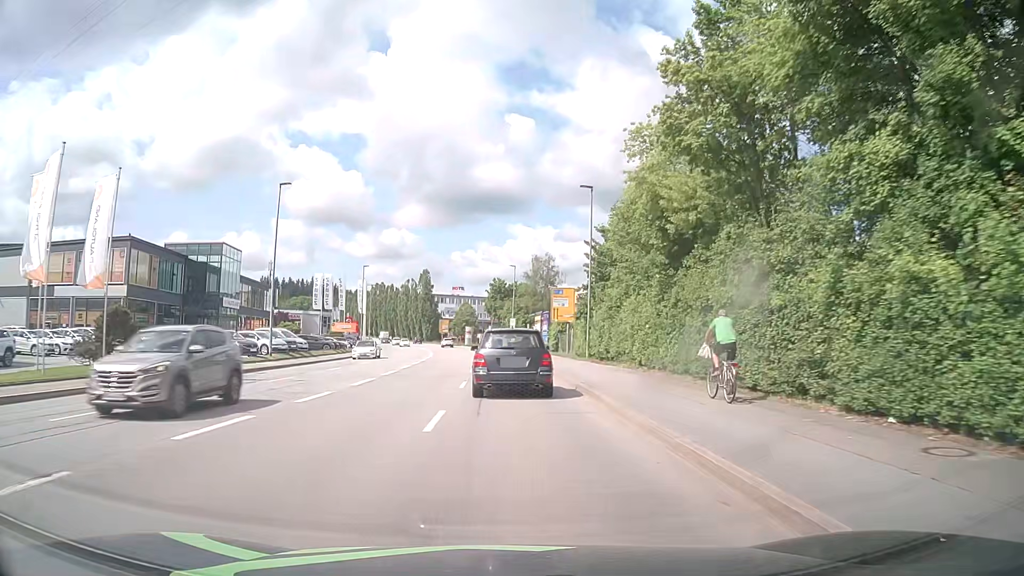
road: tertiary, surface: asphalt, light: Day
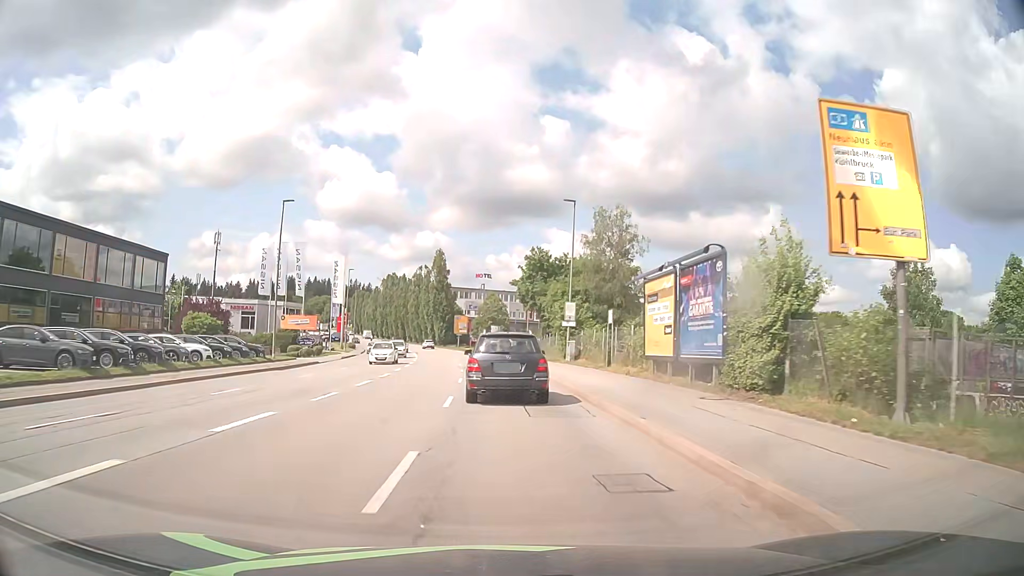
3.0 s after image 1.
(-0.8, +41.0) m; -3°
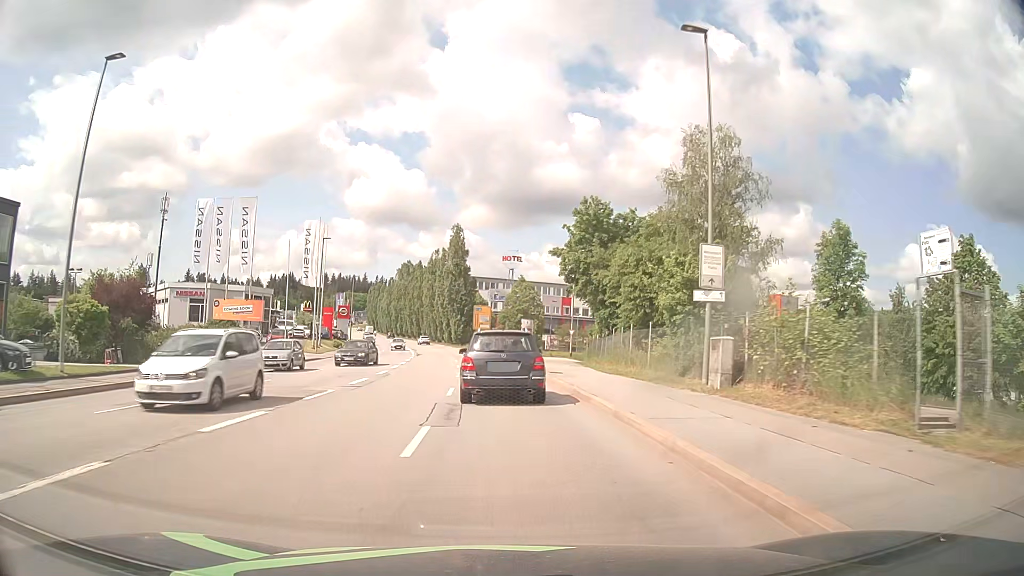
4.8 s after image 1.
(-0.6, +24.6) m; -3°
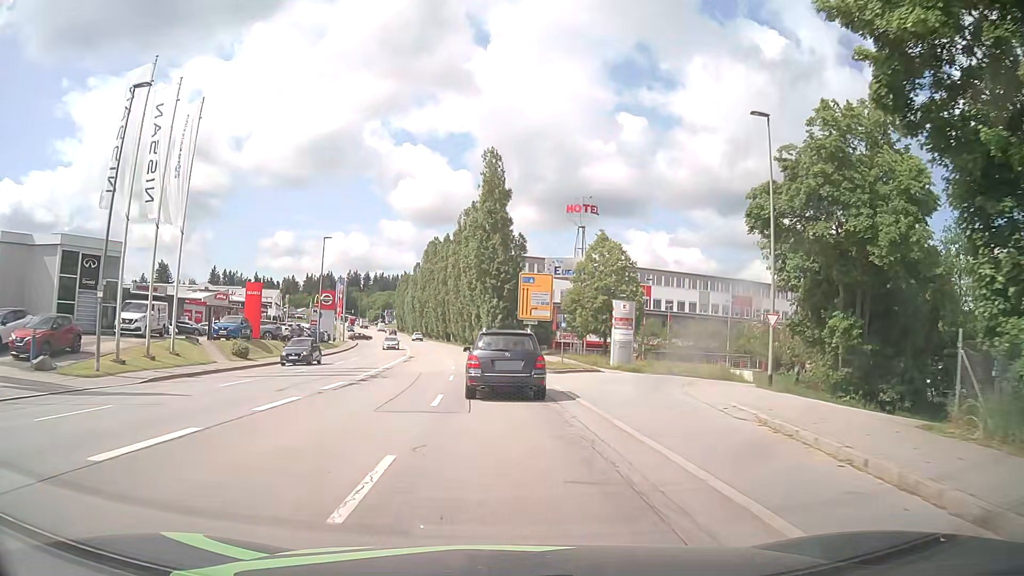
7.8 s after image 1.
(-1.5, +39.8) m; -4°
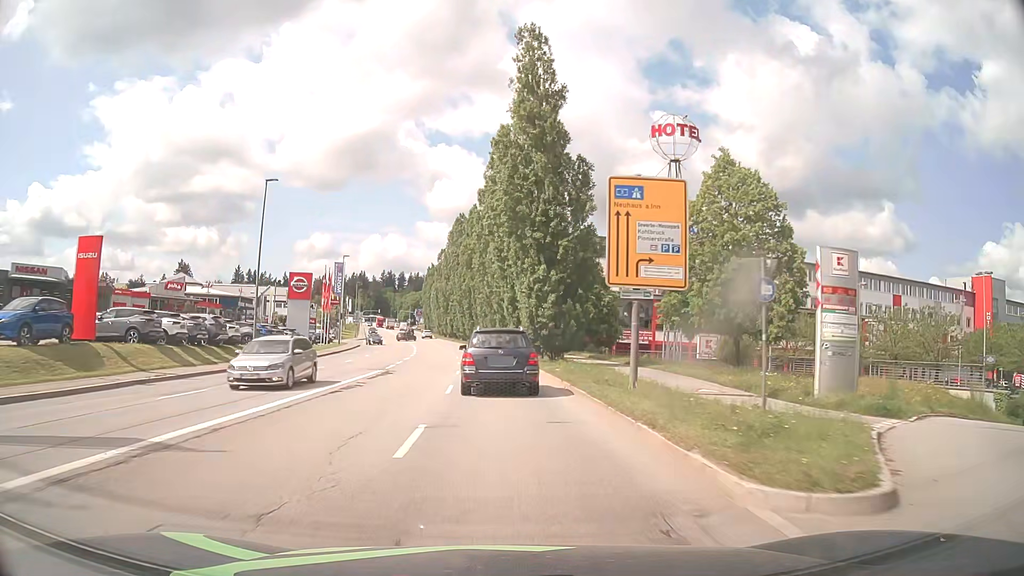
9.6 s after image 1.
(-0.7, +24.3) m; -3°
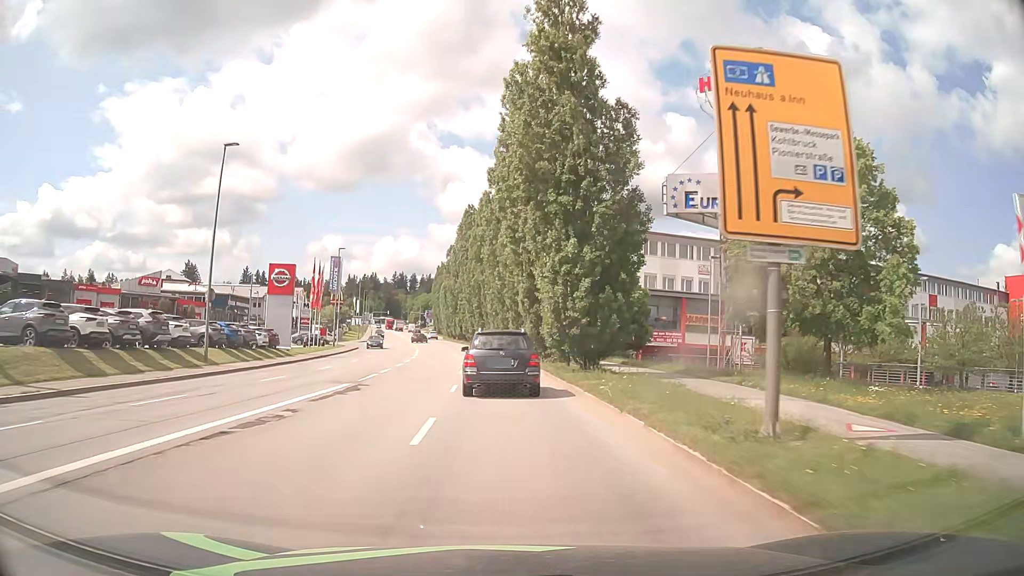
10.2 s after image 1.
(-0.1, +8.1) m; -1°
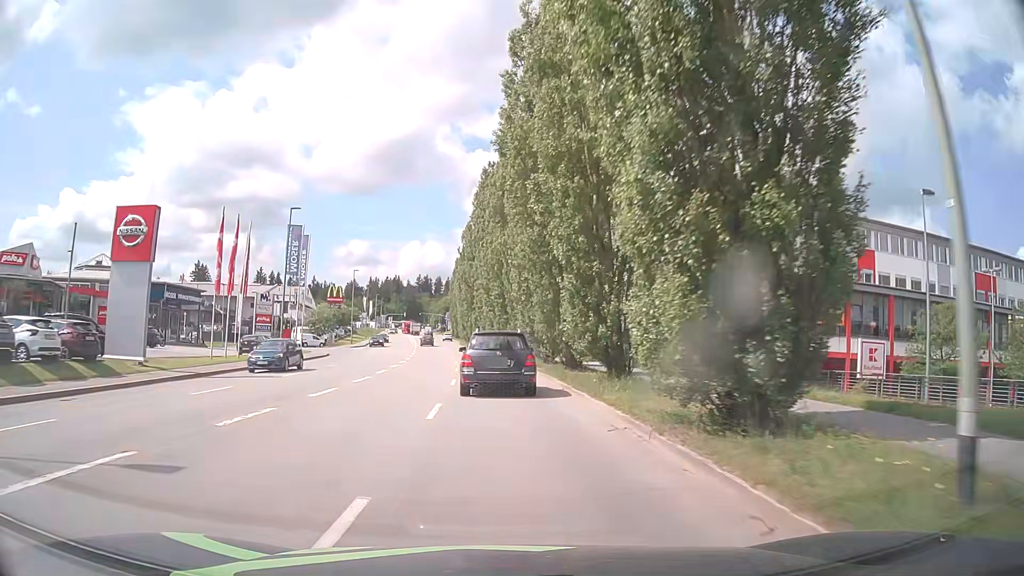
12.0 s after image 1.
(-0.5, +24.2) m; -3°
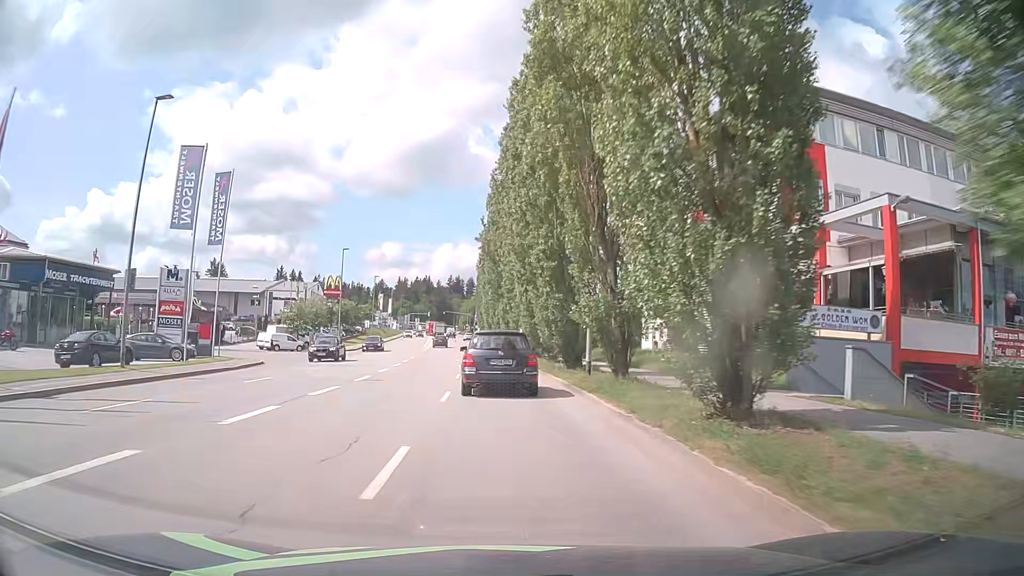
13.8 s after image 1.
(-0.6, +24.2) m; -3°
(0, +10) (0, +20) (-1, +30) (-1, +40) (-2, +50) (-3, +60) (-4, +70) (-5, +80) (-5, +90) (-6, +100) m
